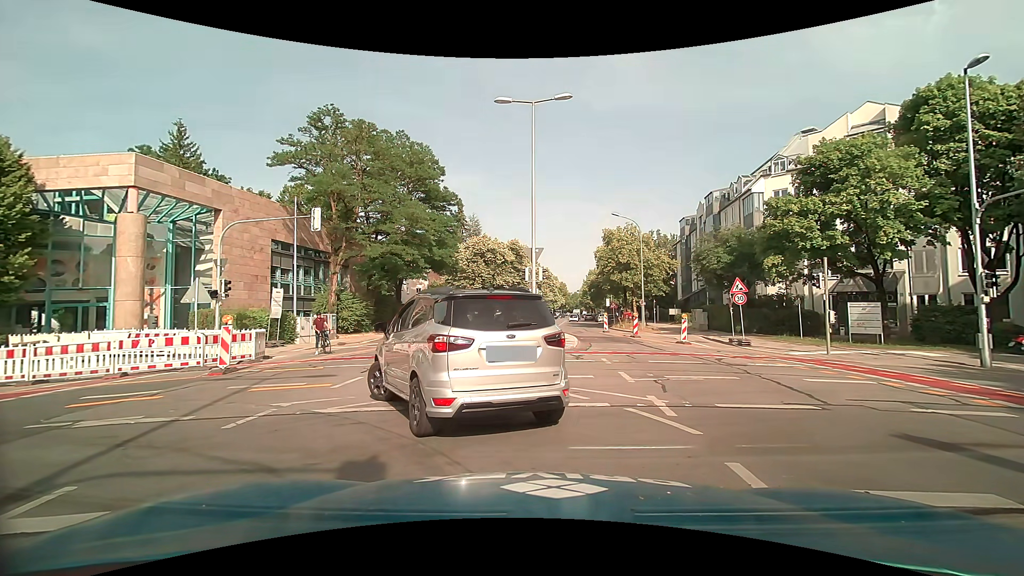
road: tertiary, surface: asphalt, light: Day
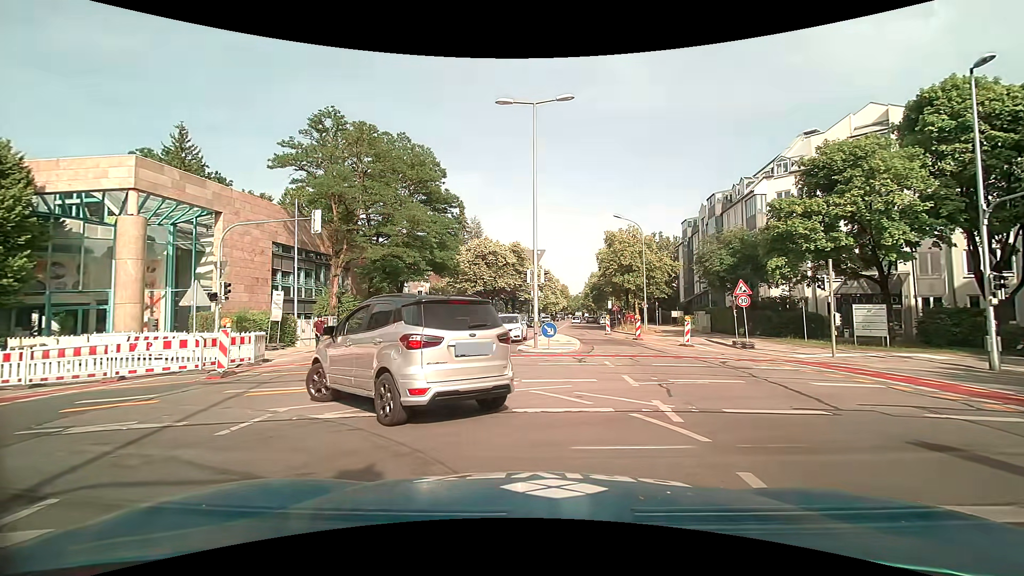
(0.0, +0.2) m; 0°
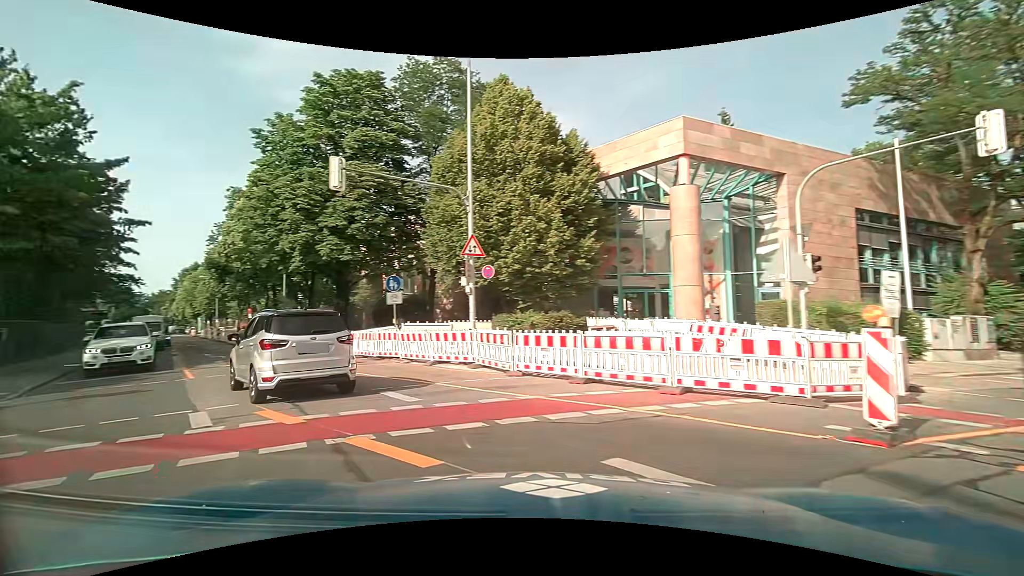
(-4.0, +7.6) m; -58°
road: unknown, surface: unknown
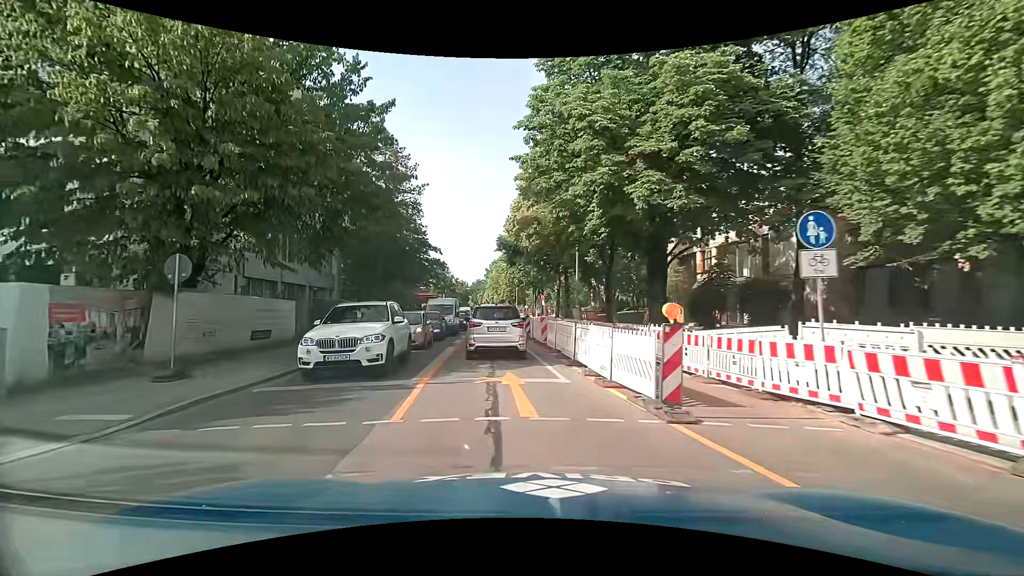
(-3.9, +9.6) m; -34°
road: secondary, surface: asphalt
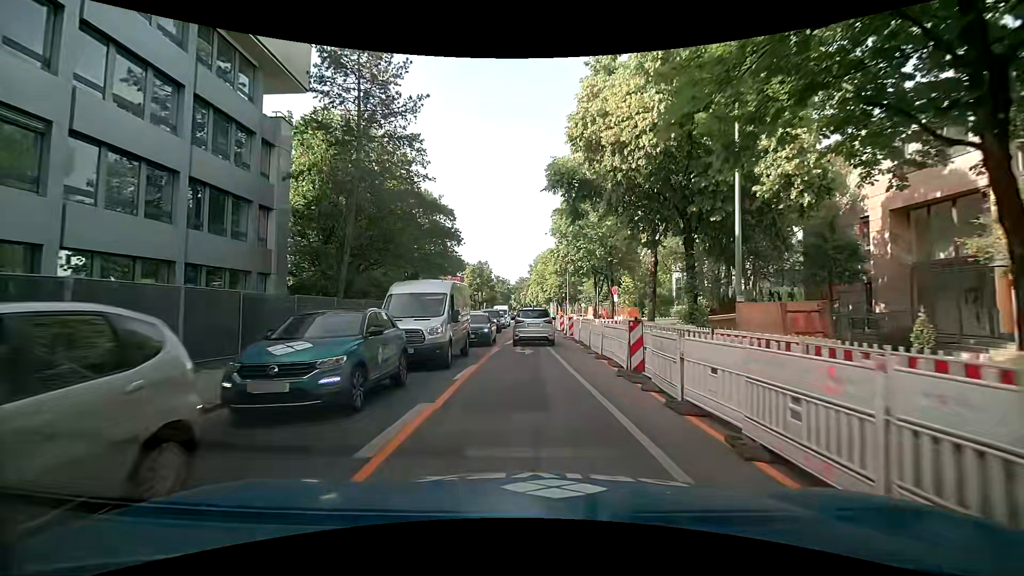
(-1.5, +18.9) m; -6°
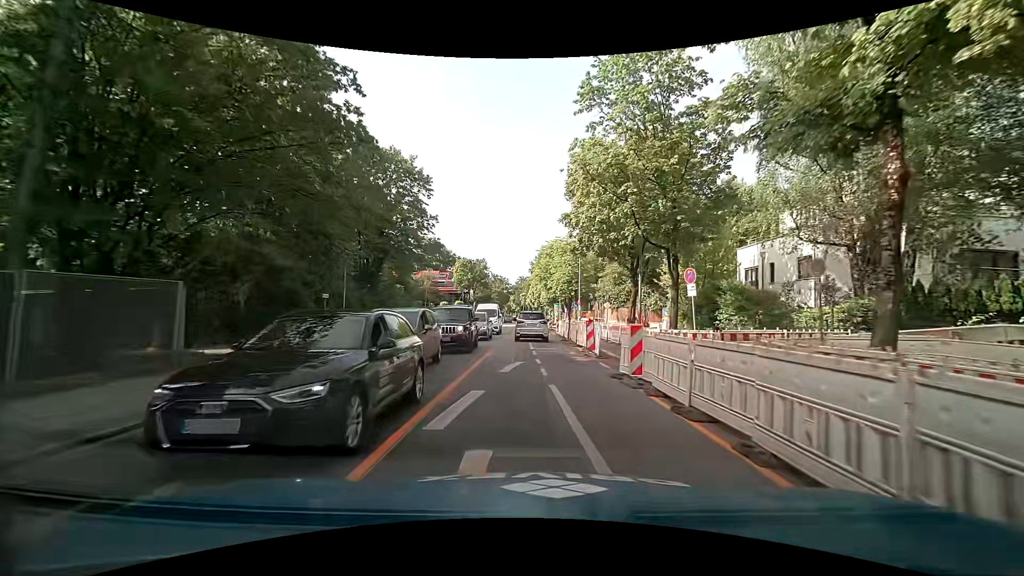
(-0.1, +17.1) m; 0°
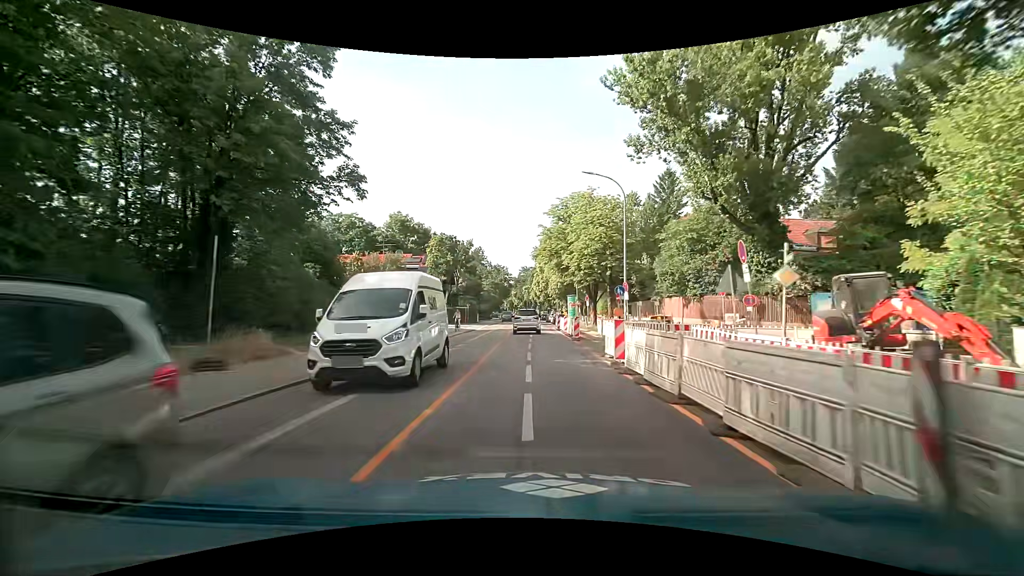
(-0.1, +26.1) m; 0°
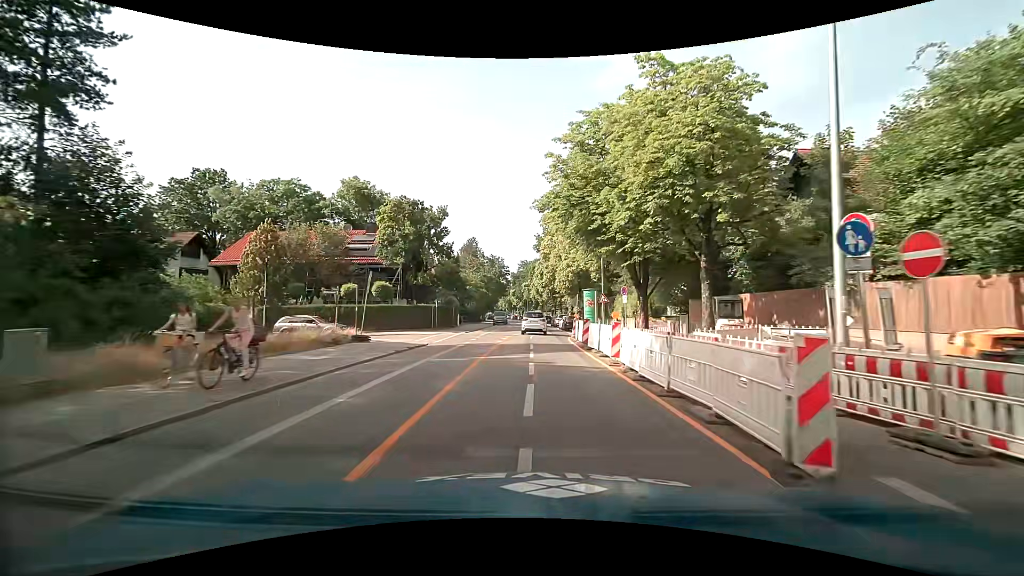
(0.0, +21.6) m; 0°
(0, +10) (0, +20) (0, +30) (0, +40) (+1, +50) (0, +60) (0, +70) (0, +80) (-1, +90) (-1, +100) m
